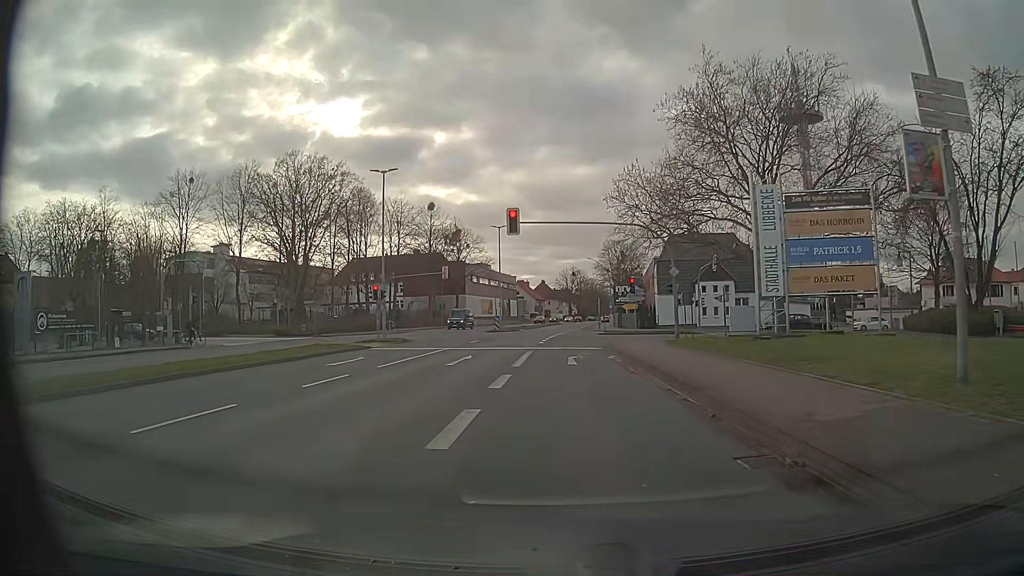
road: primary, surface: asphalt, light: Day
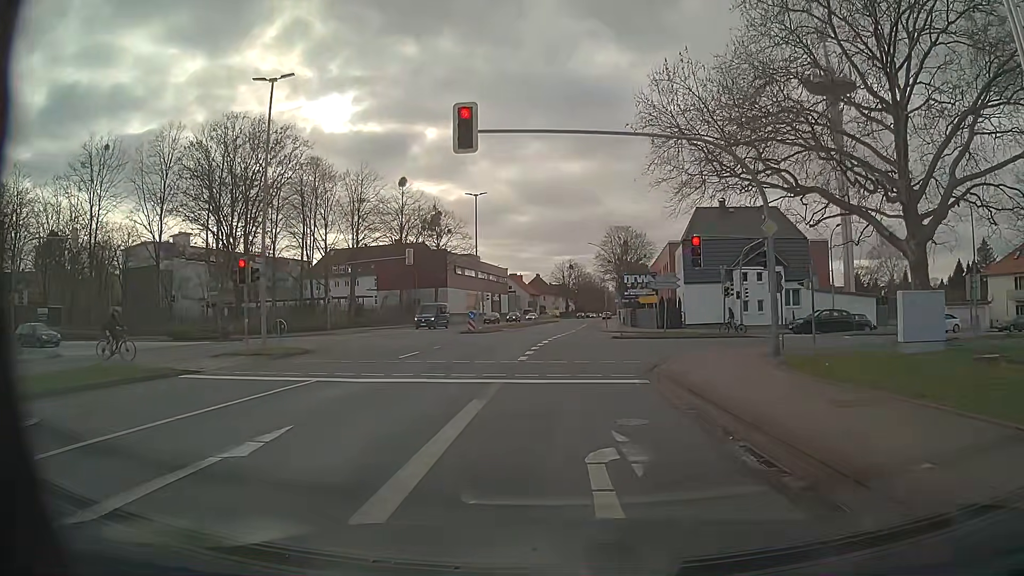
(+0.2, +16.1) m; +1°
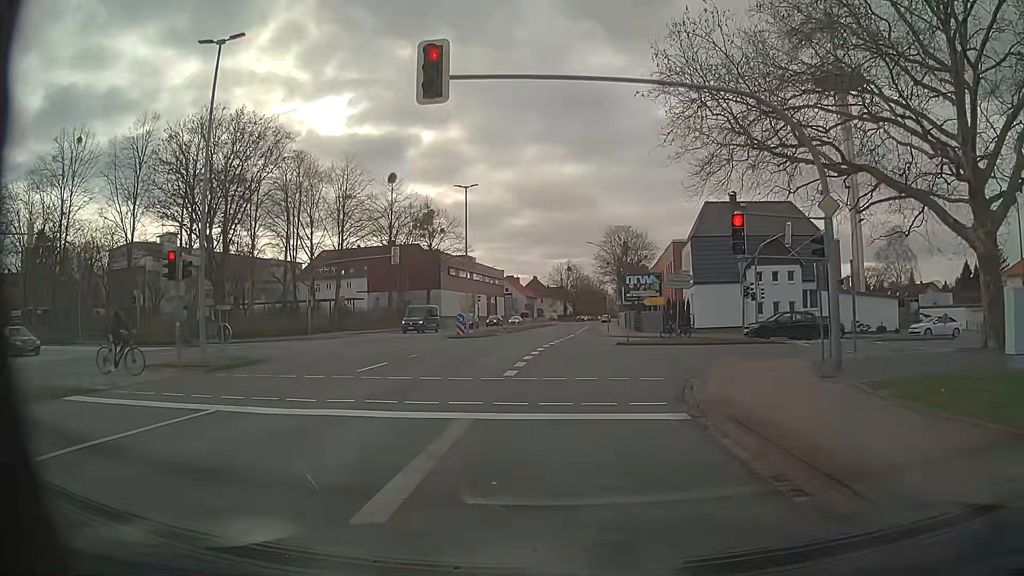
(0.0, +4.3) m; 0°
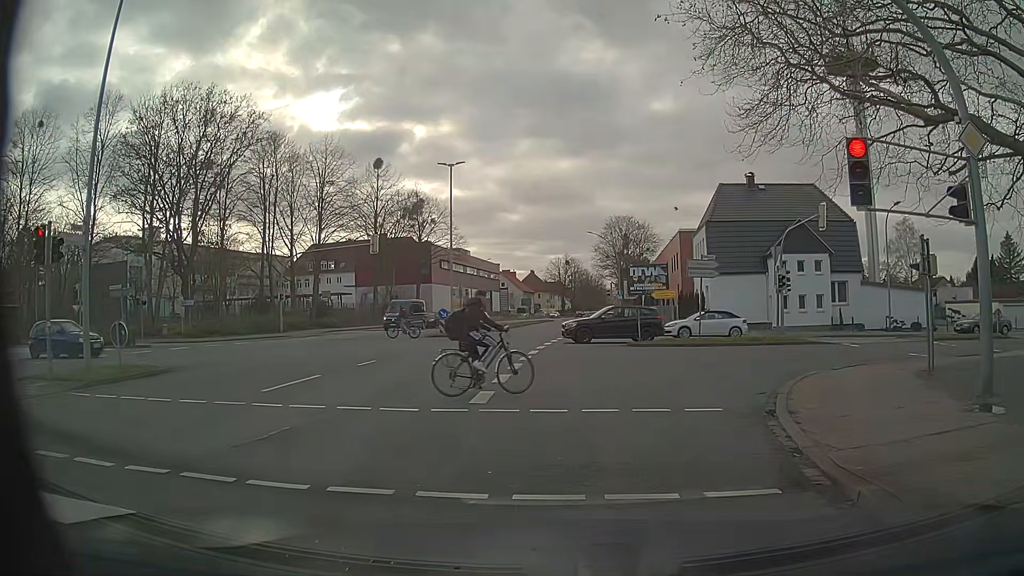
(0.0, +5.4) m; -2°
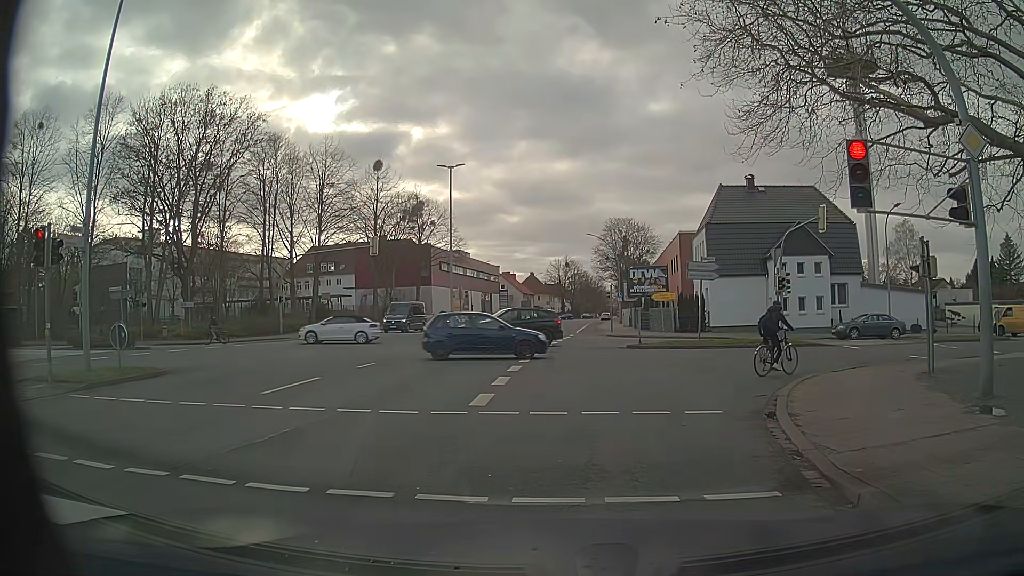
(0.0, +0.1) m; 0°
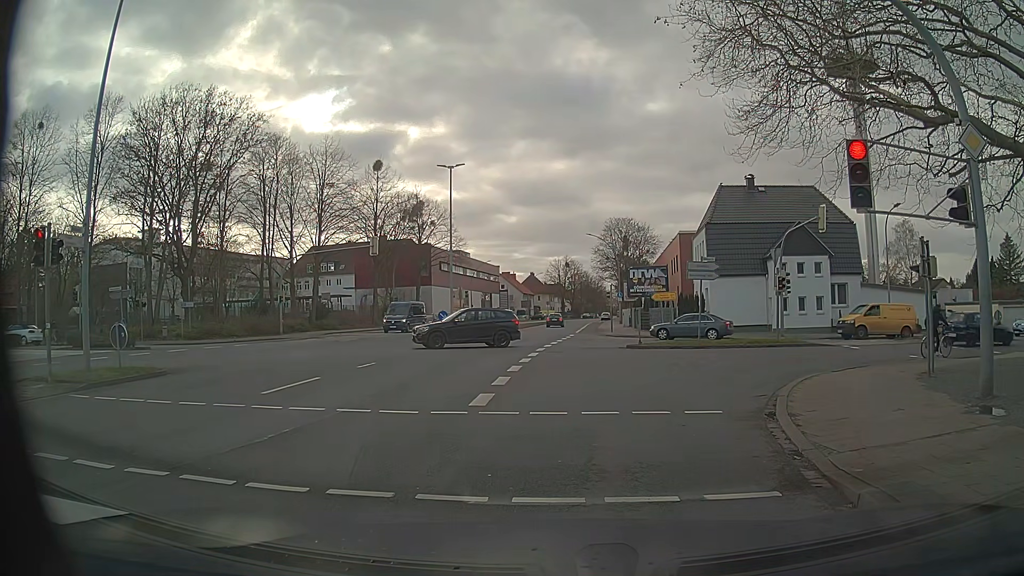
(0.0, 0.0) m; 0°
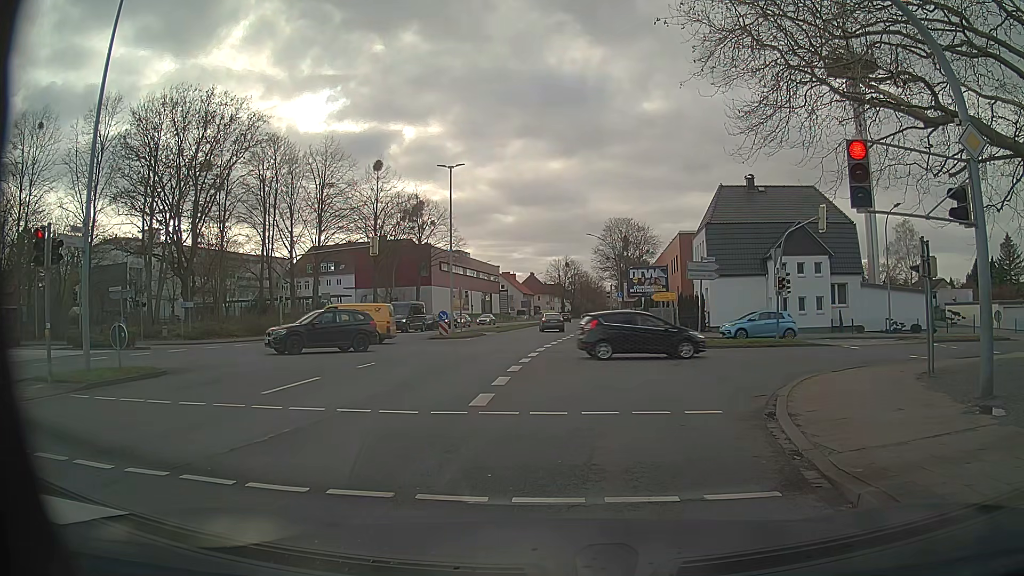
(0.0, 0.0) m; 0°
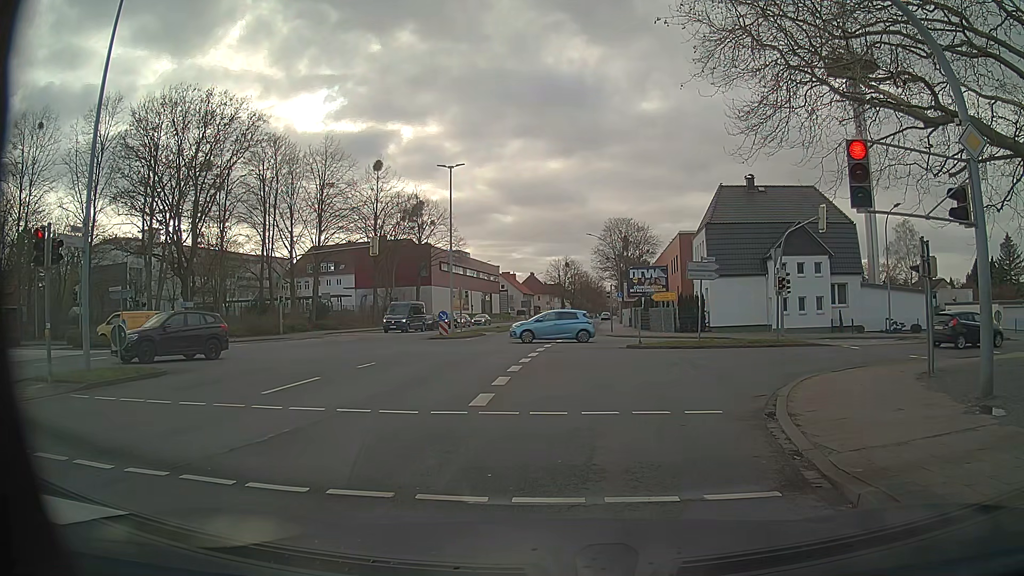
(0.0, 0.0) m; 0°
